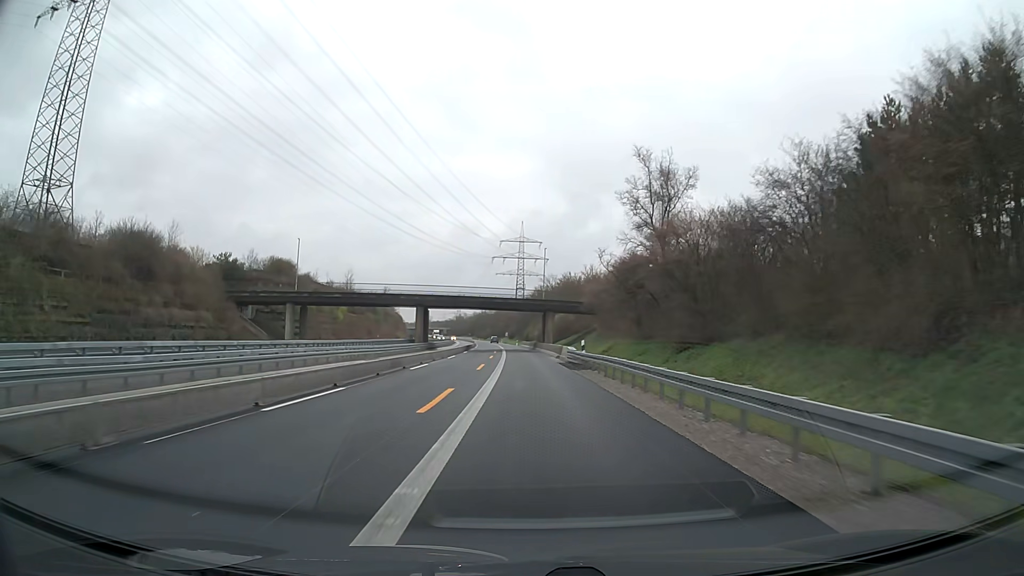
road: motorway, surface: asphalt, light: Day
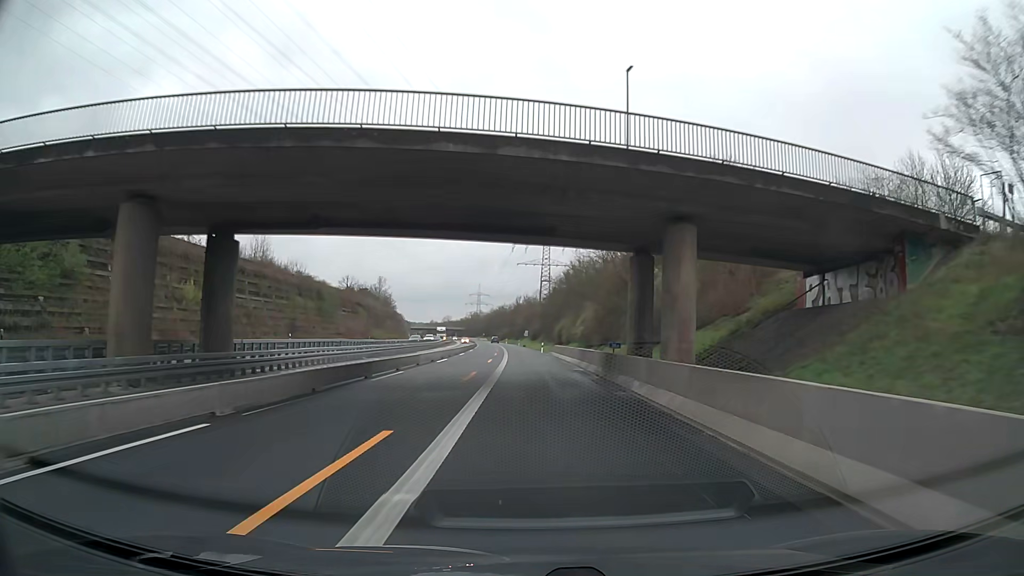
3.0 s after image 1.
(-1.0, +62.5) m; -2°
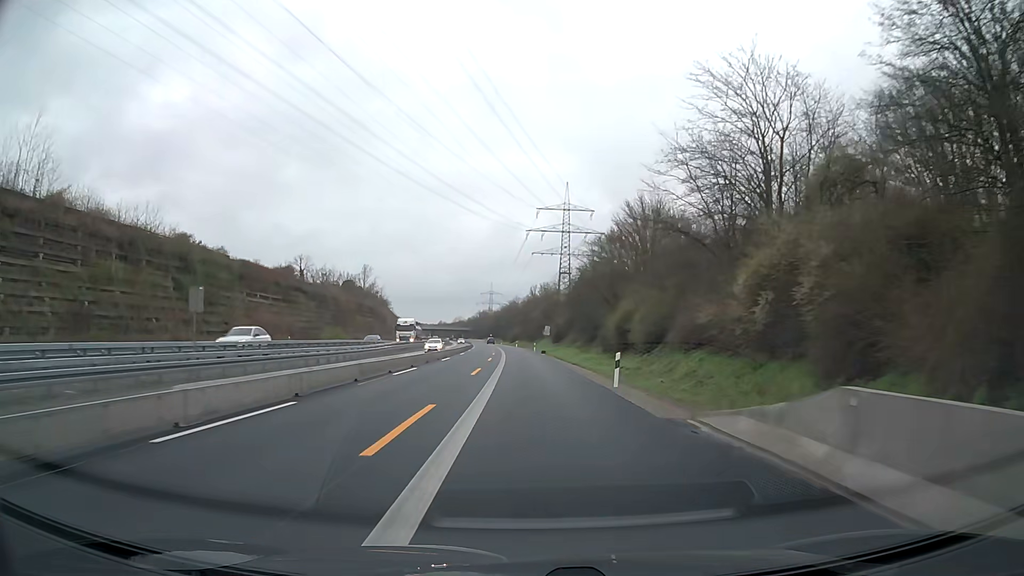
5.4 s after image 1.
(-0.8, +50.0) m; -1°
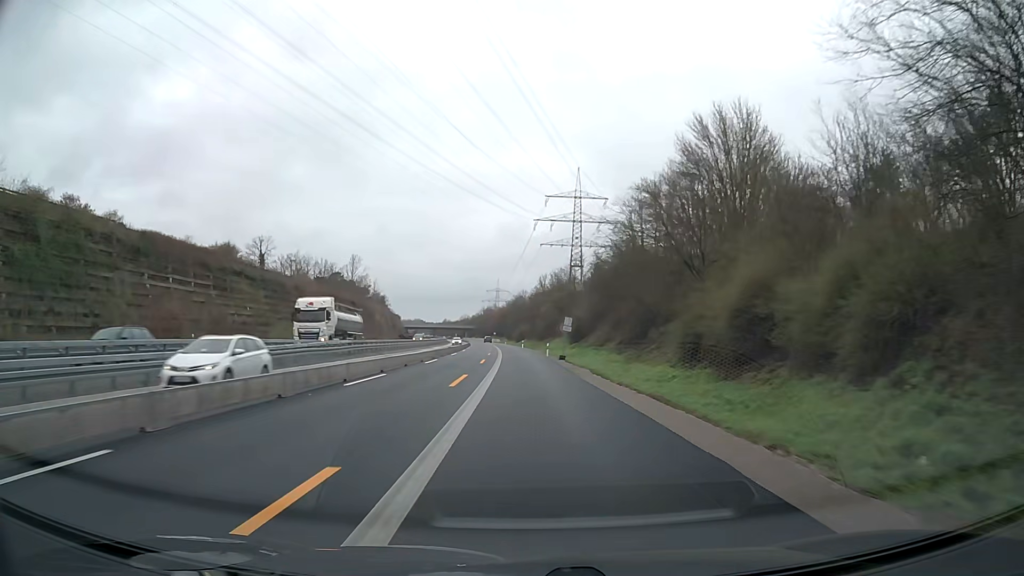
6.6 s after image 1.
(-0.1, +25.0) m; 0°
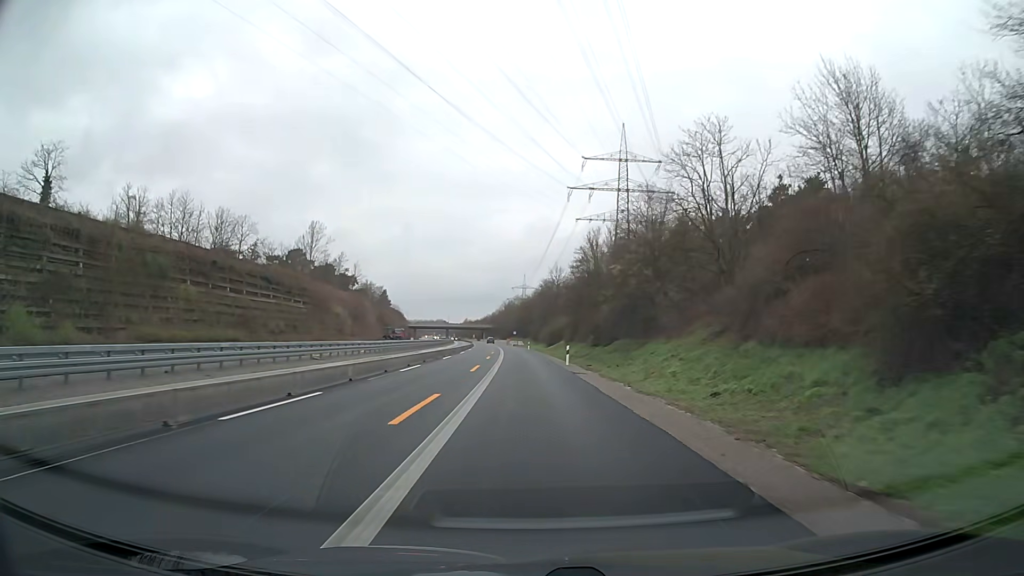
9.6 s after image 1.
(-1.3, +62.5) m; -3°
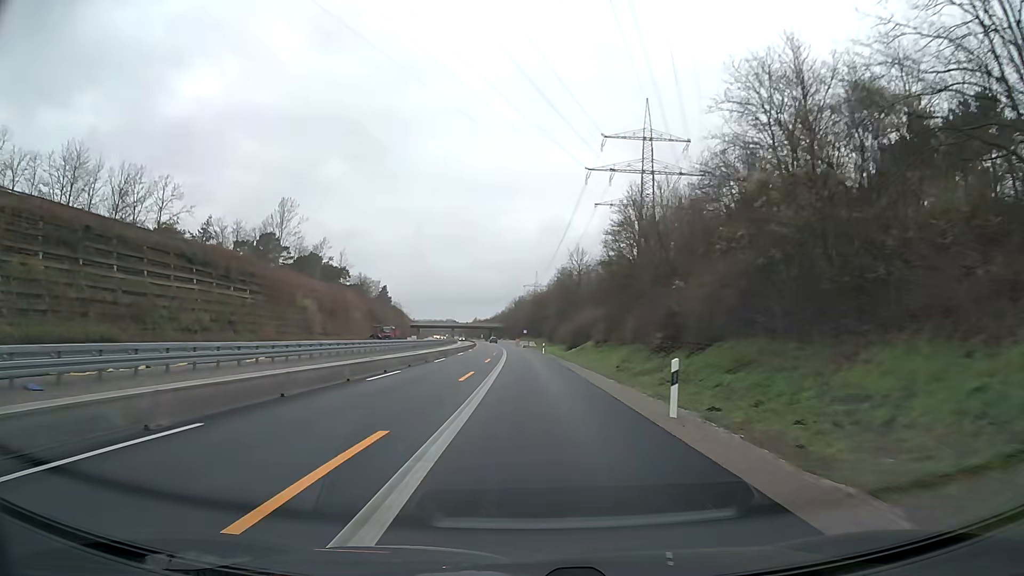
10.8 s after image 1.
(-0.1, +25.0) m; -1°
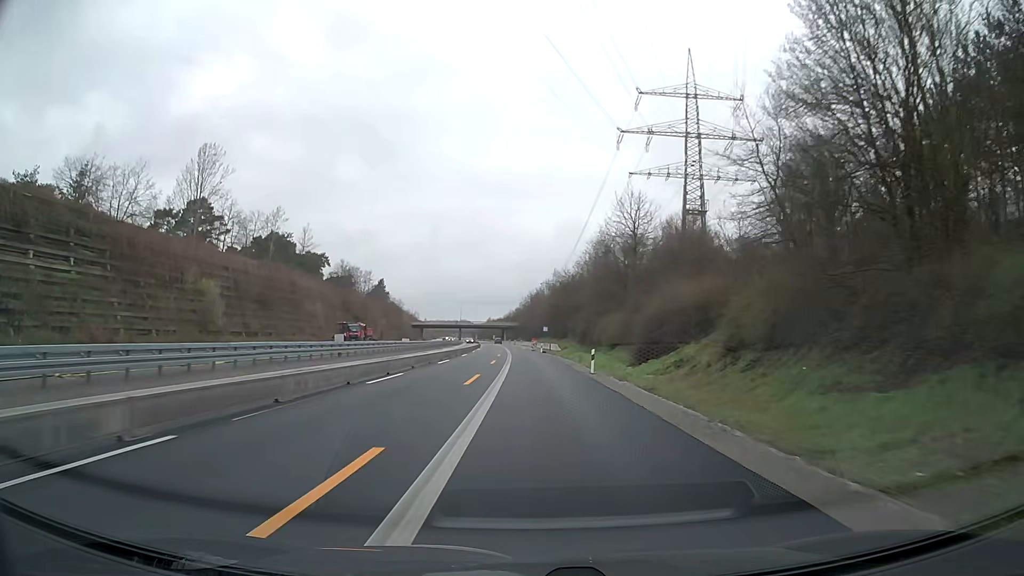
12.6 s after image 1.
(-0.4, +37.5) m; -1°
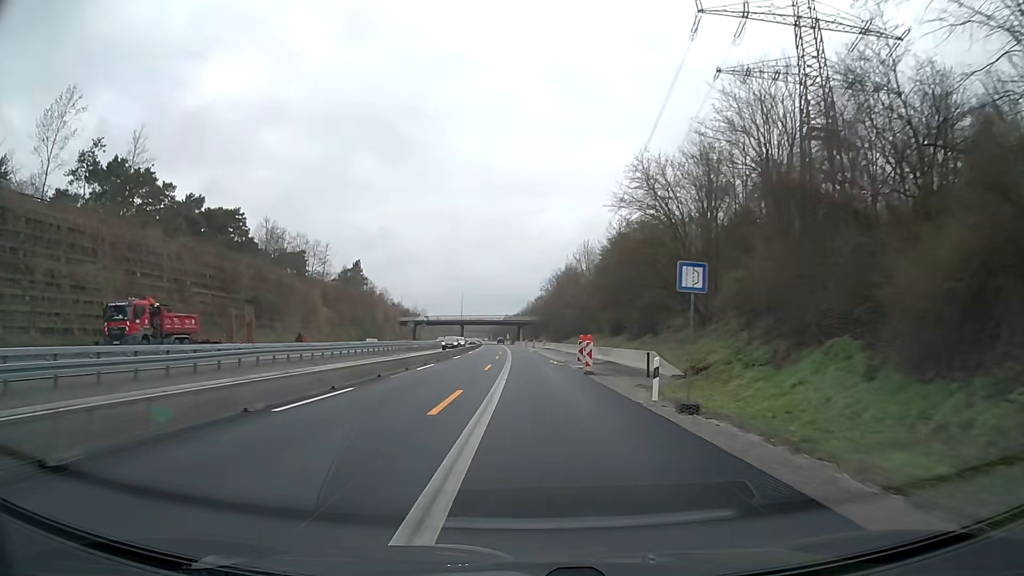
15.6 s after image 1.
(-0.9, +62.4) m; -2°
(0, +10) (0, +20) (0, +30) (0, +40) (0, +50) (-1, +60) (-1, +70) (-1, +80) (-1, +90) (-2, +100) m
